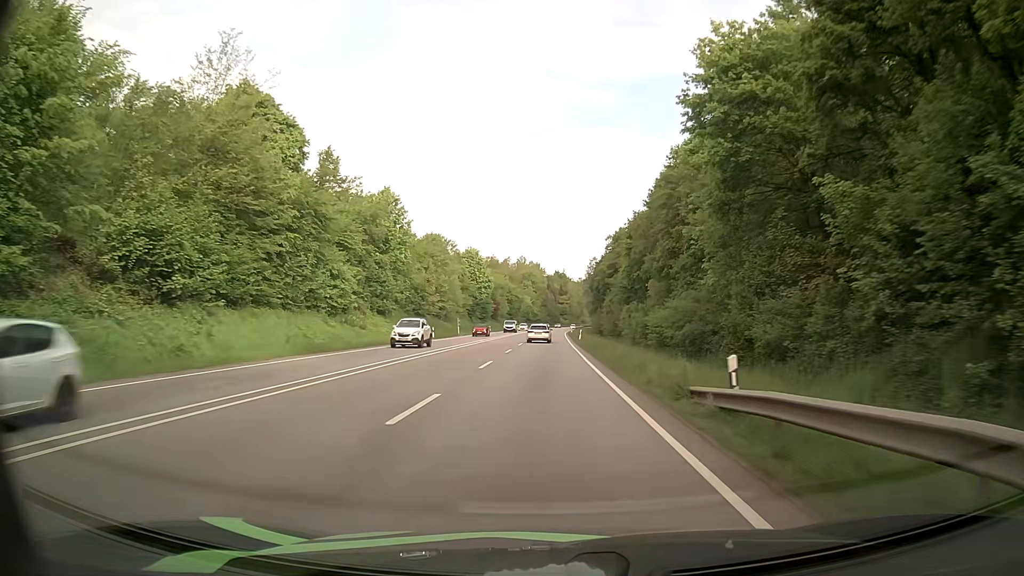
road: primary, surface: asphalt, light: Day
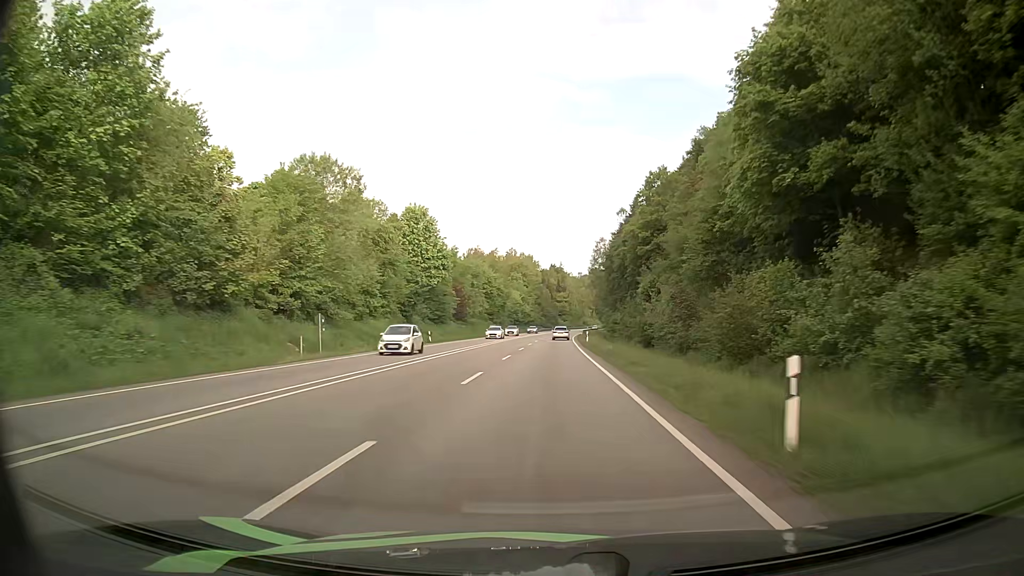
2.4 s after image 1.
(-0.1, +54.4) m; 0°
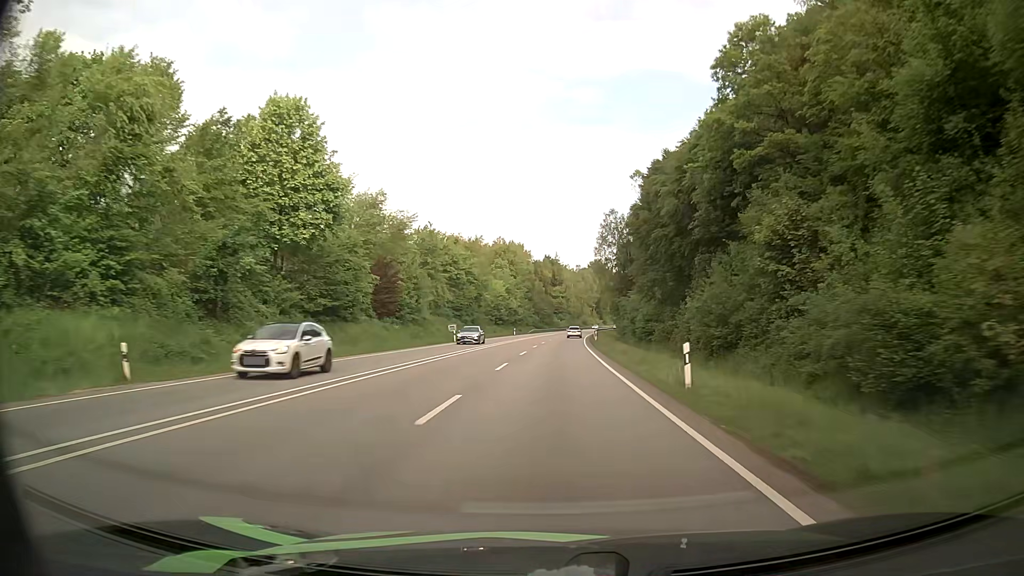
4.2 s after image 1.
(+0.2, +43.3) m; 0°
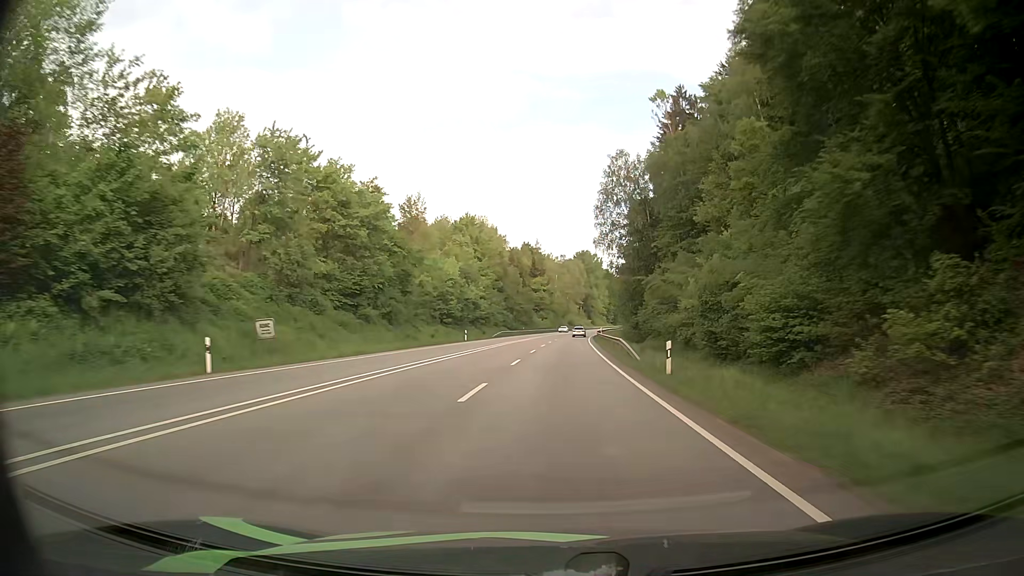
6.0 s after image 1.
(+0.8, +45.9) m; +2°
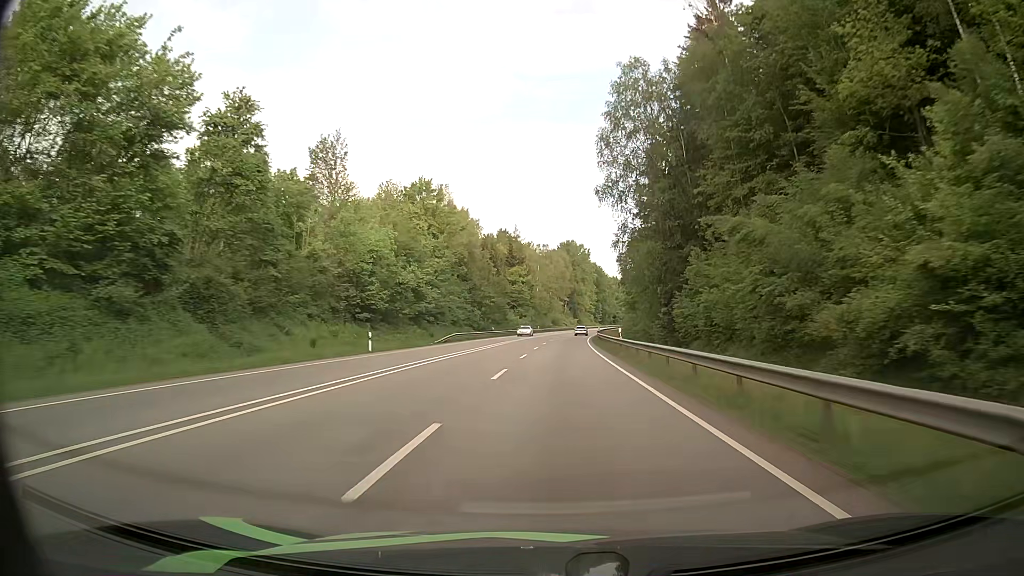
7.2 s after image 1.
(+0.4, +31.5) m; +1°
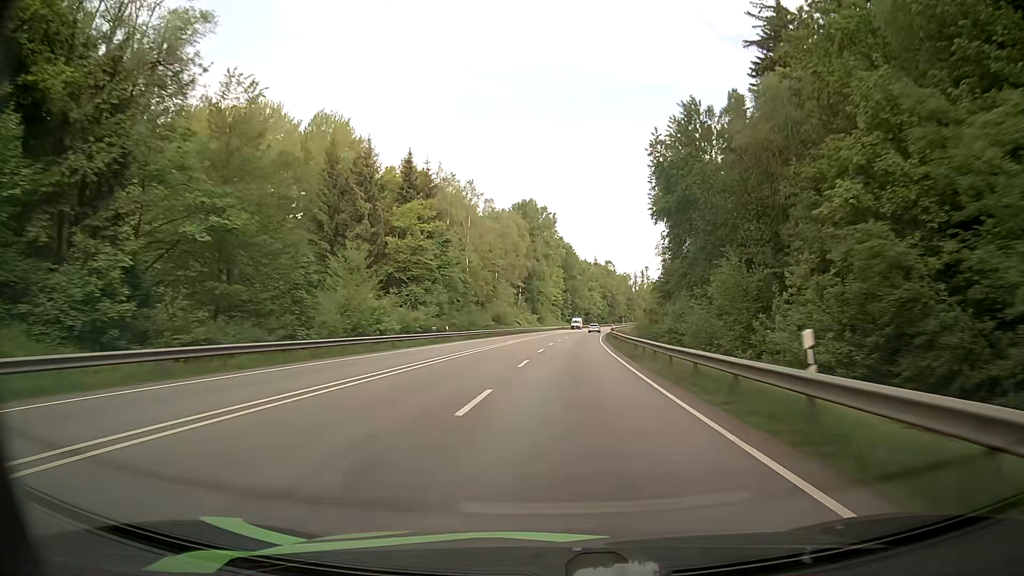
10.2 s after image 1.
(+2.7, +80.2) m; +4°
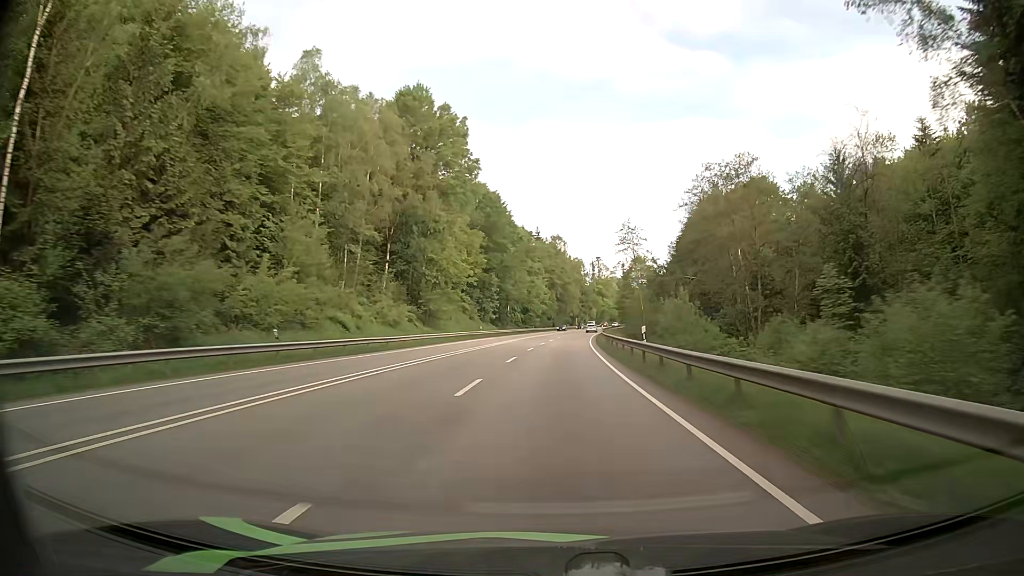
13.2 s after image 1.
(+4.3, +82.3) m; +5°
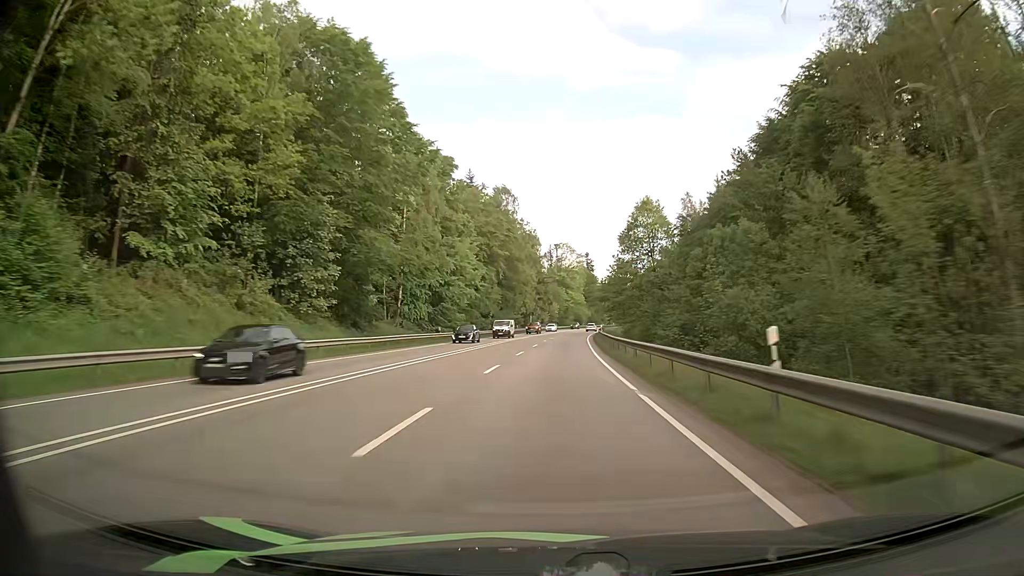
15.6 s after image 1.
(+2.3, +66.9) m; +4°
(0, +10) (0, +20) (0, +30) (+1, +40) (+1, +50) (+2, +60) (+2, +70) (+3, +80) (+4, +90) (+5, +100) m
